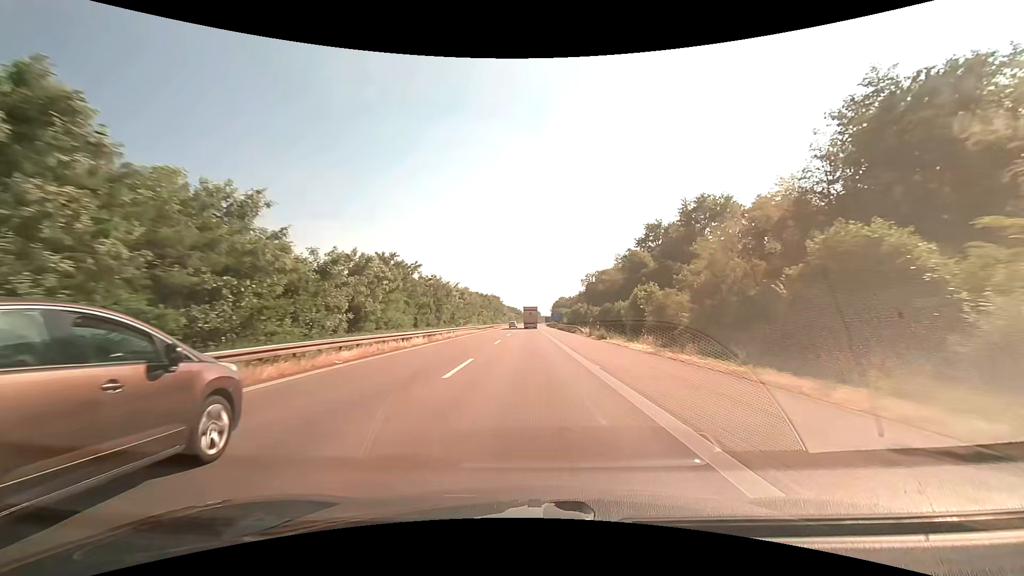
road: motorway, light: Day
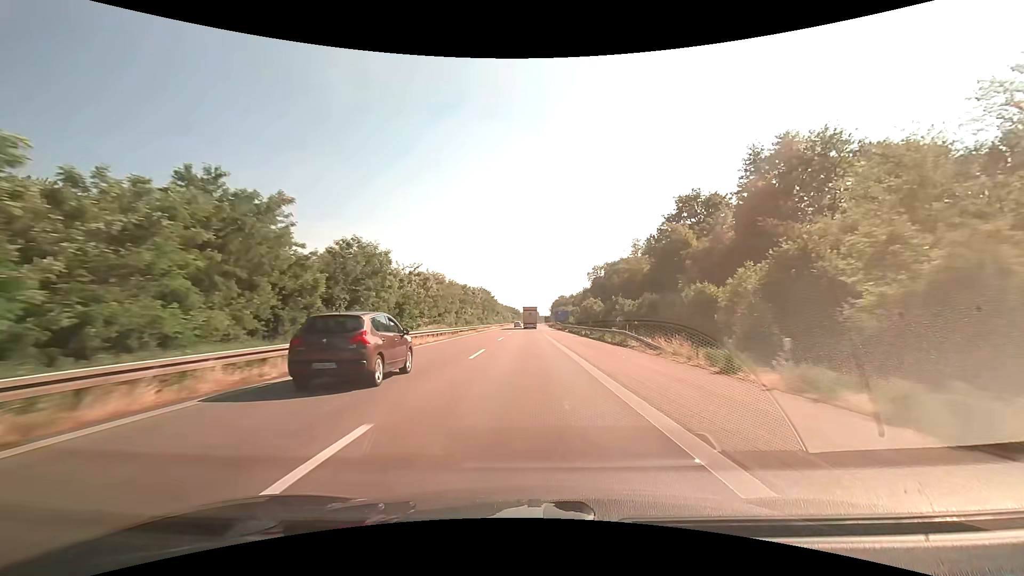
(0.0, +29.7) m; 0°
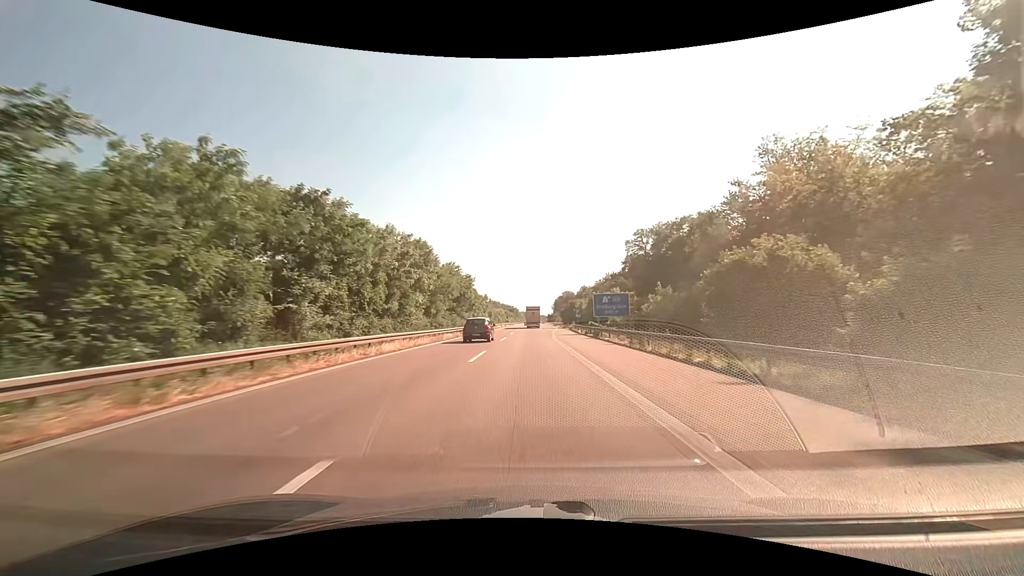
(-0.2, +73.0) m; 0°
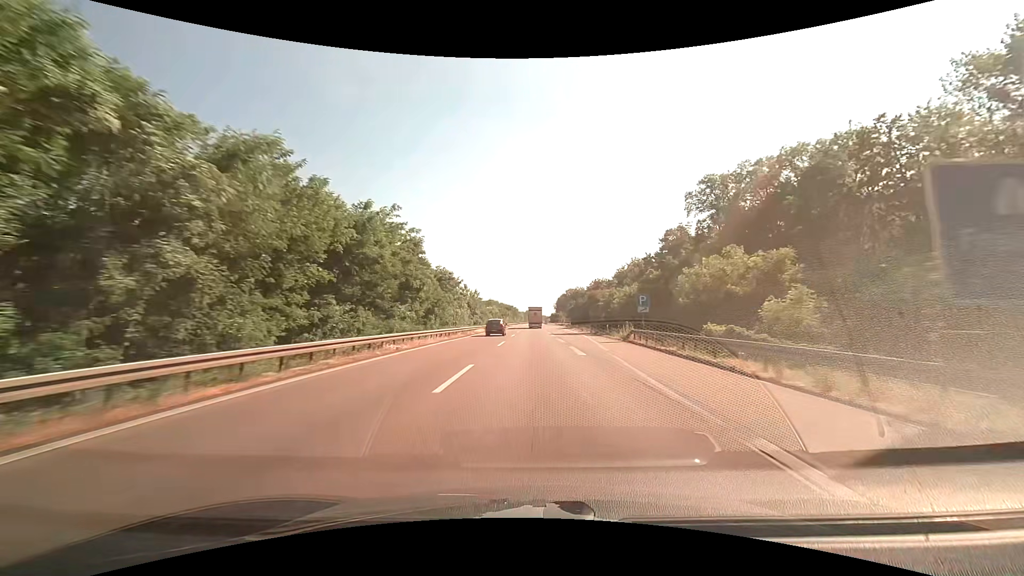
(-0.1, +42.9) m; 0°
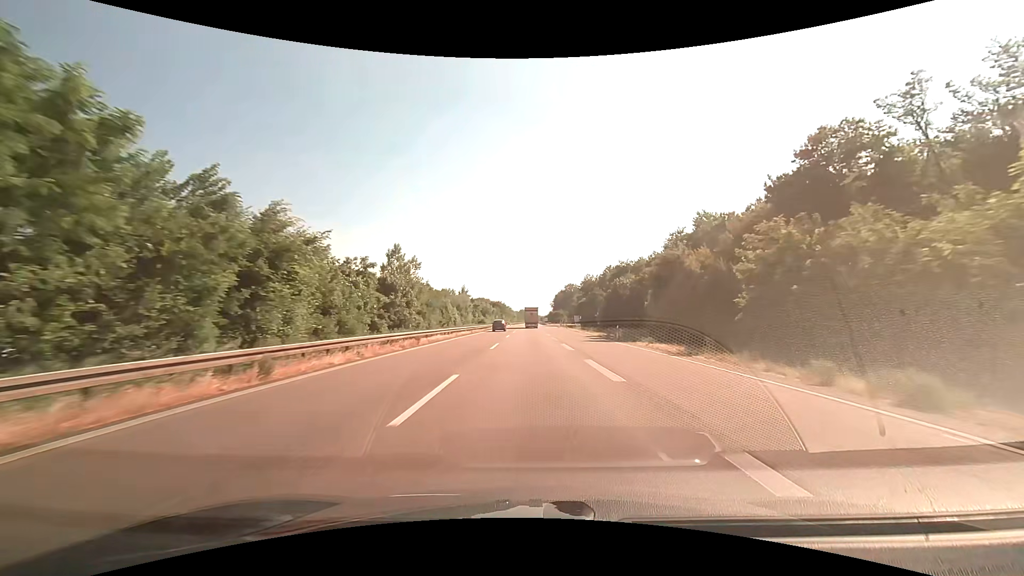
(+0.3, +56.5) m; +1°
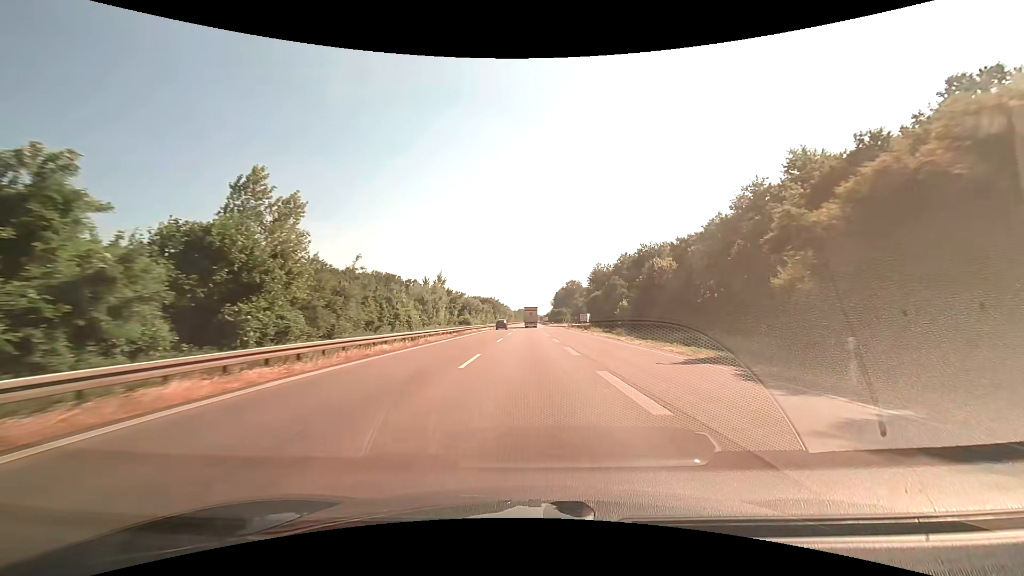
(0.0, +28.0) m; 0°
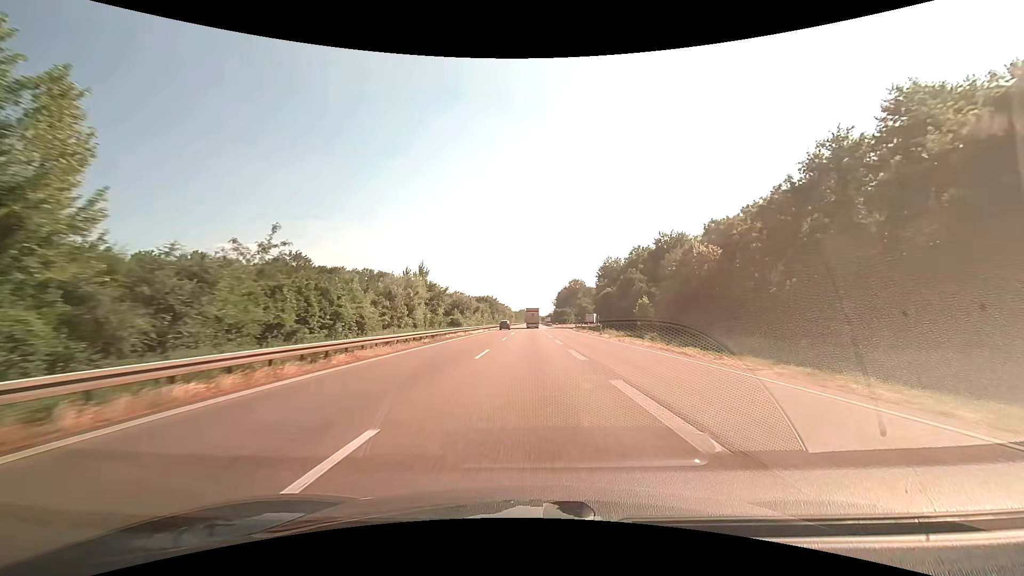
(0.0, +13.9) m; 0°
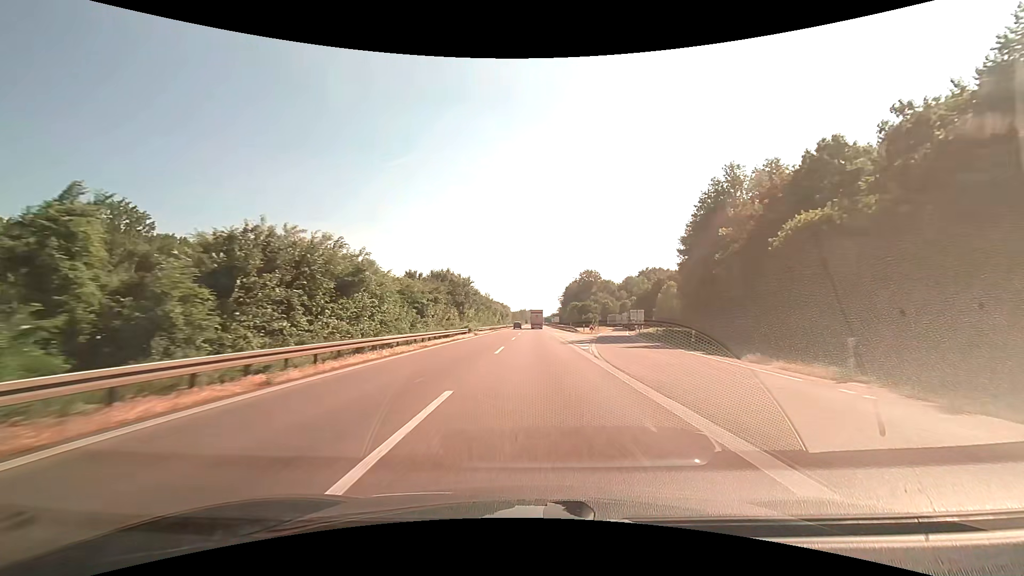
(-0.1, +68.1) m; 0°
(0, +10) (0, +20) (0, +30) (0, +40) (0, +50) (0, +60) (+1, +70) (+1, +80) (+1, +90) (+1, +100) m
